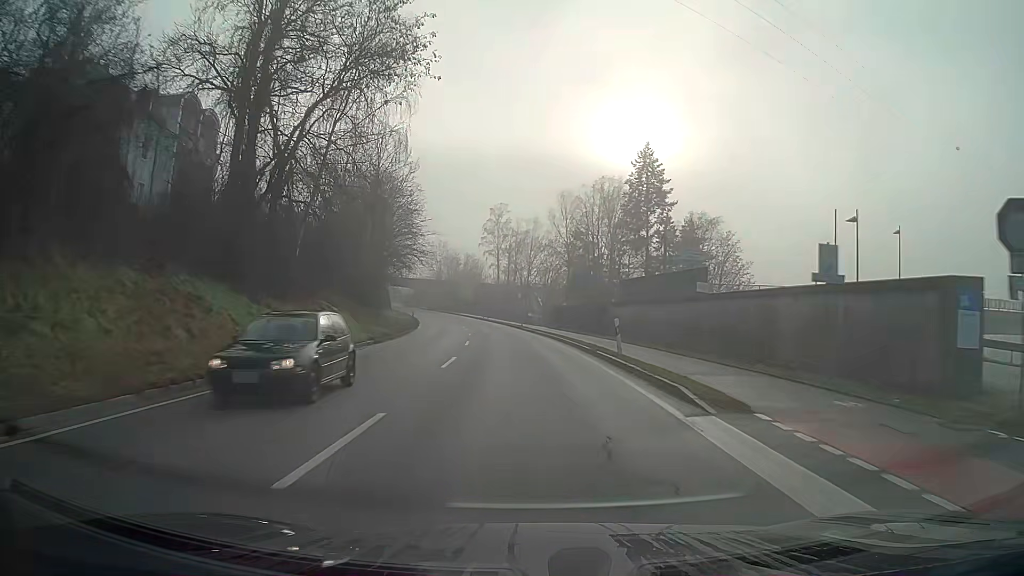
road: primary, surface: asphalt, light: Day
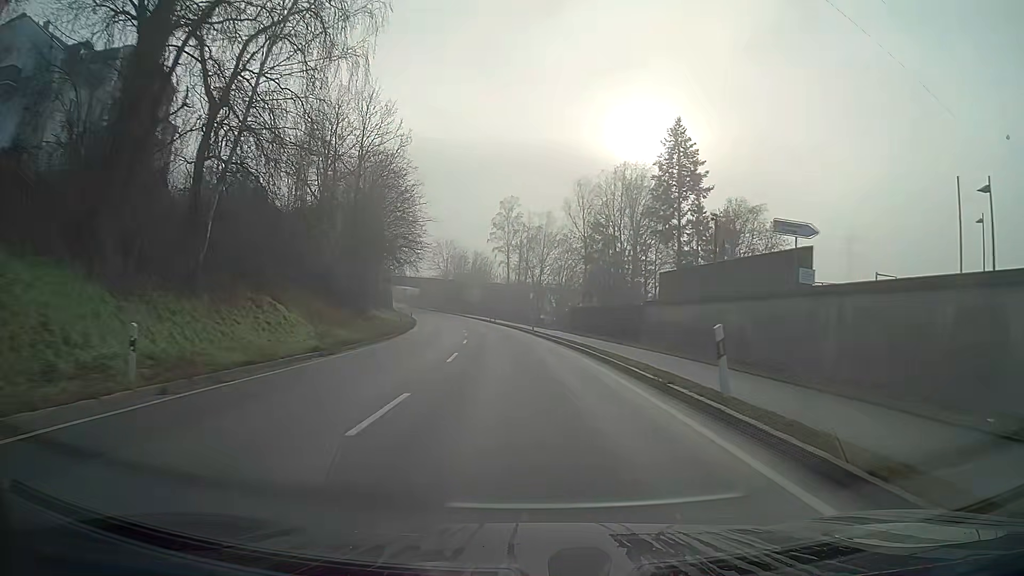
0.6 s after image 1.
(-0.1, +9.7) m; -1°
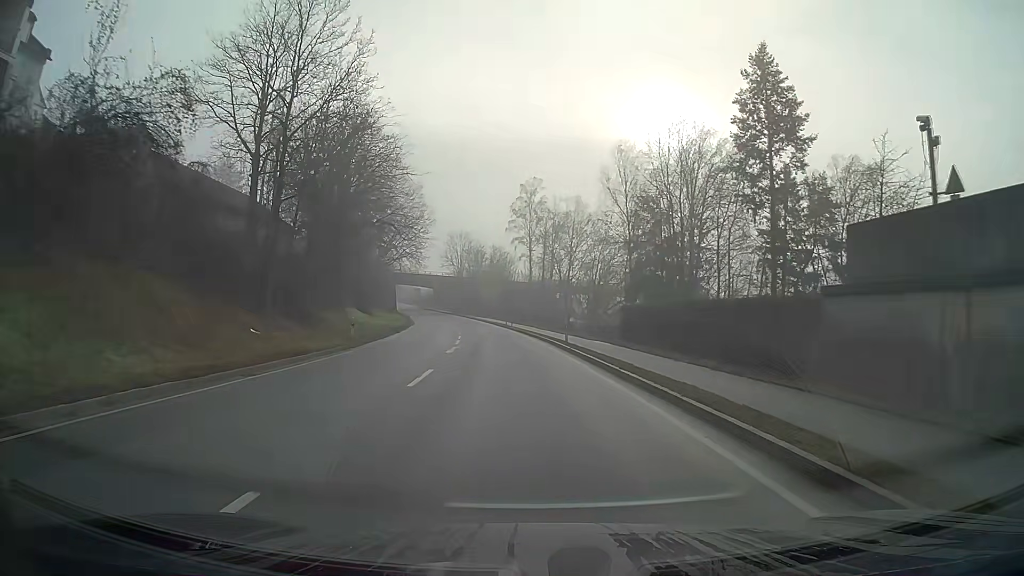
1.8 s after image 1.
(-0.4, +18.5) m; -2°
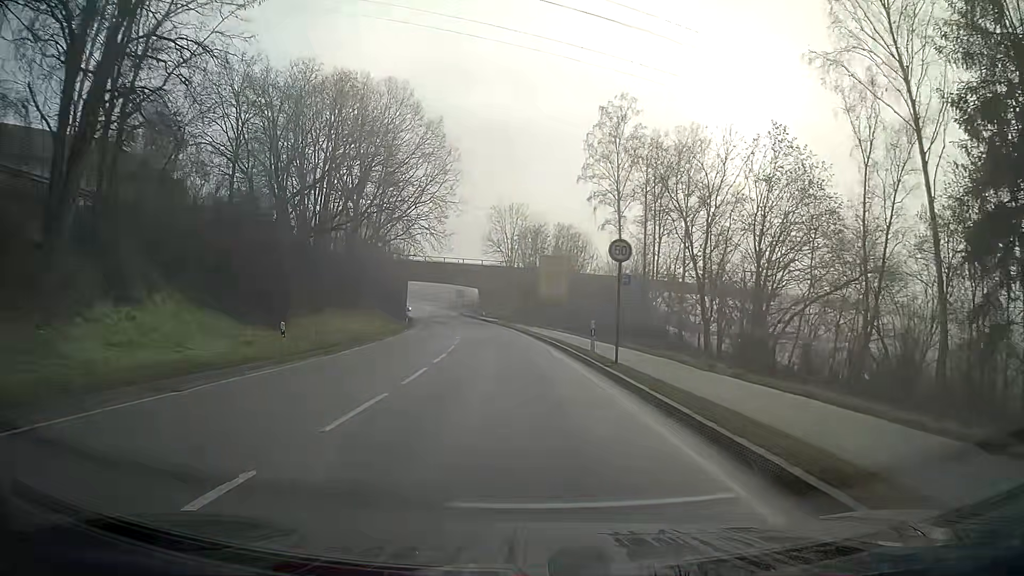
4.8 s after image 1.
(-2.0, +42.0) m; -6°
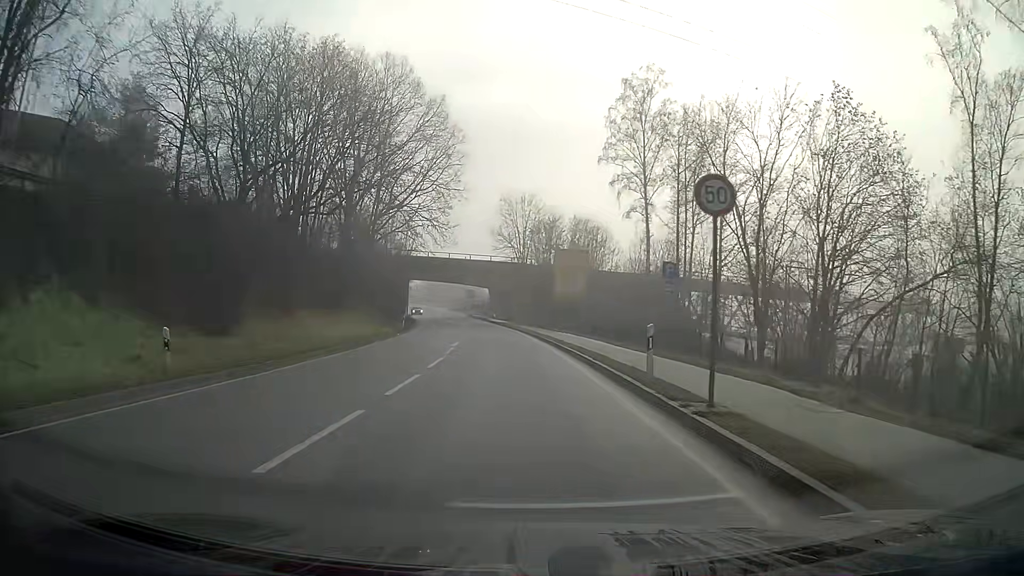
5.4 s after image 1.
(-0.1, +7.9) m; -1°
(0, +10) (0, +20) (-1, +30) (-2, +40) (-3, +50) (-4, +60) (-5, +70) (-7, +80) (-9, +89) (-10, +99) m
